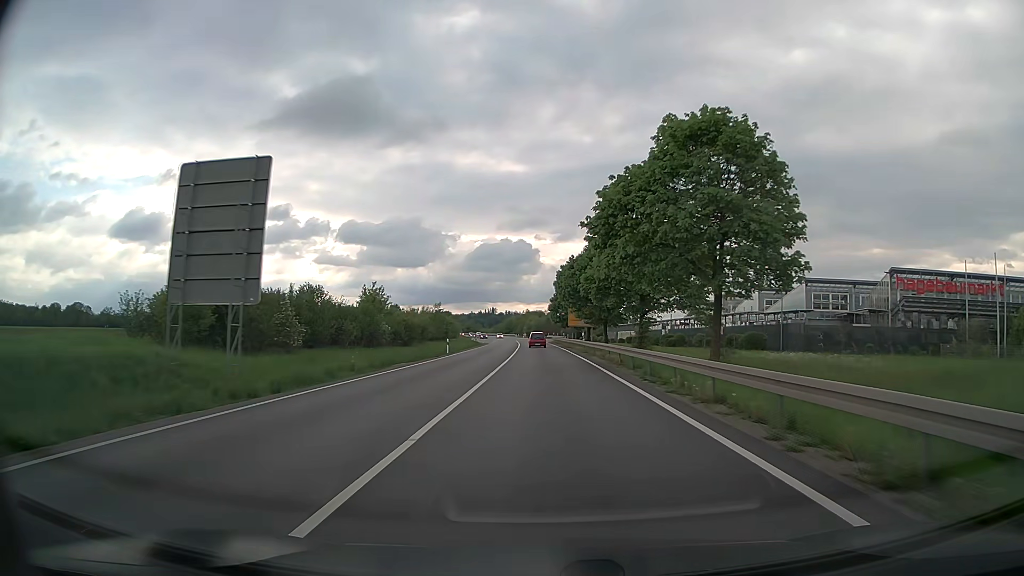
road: trunk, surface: asphalt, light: Day
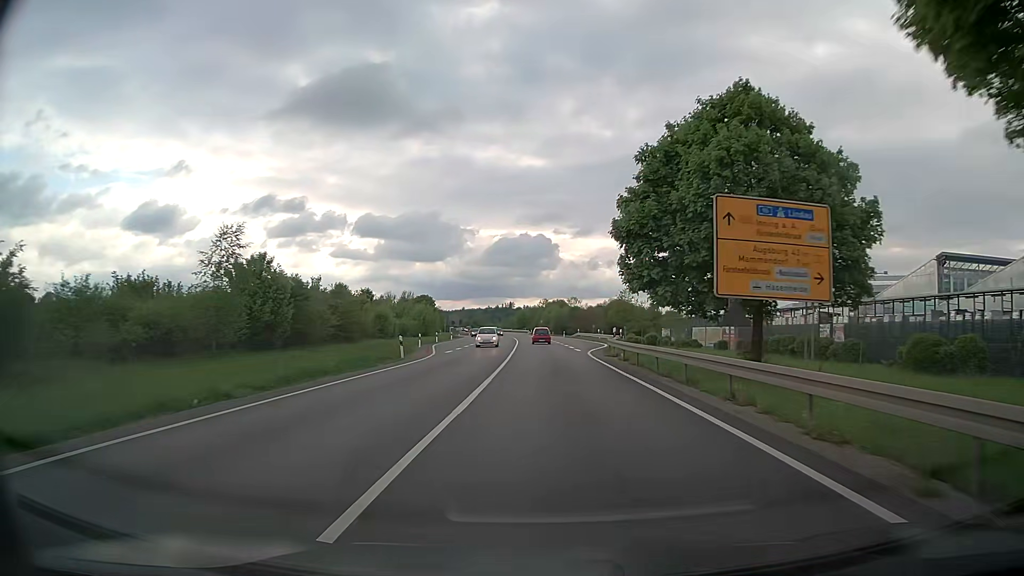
(-1.0, +64.4) m; -2°
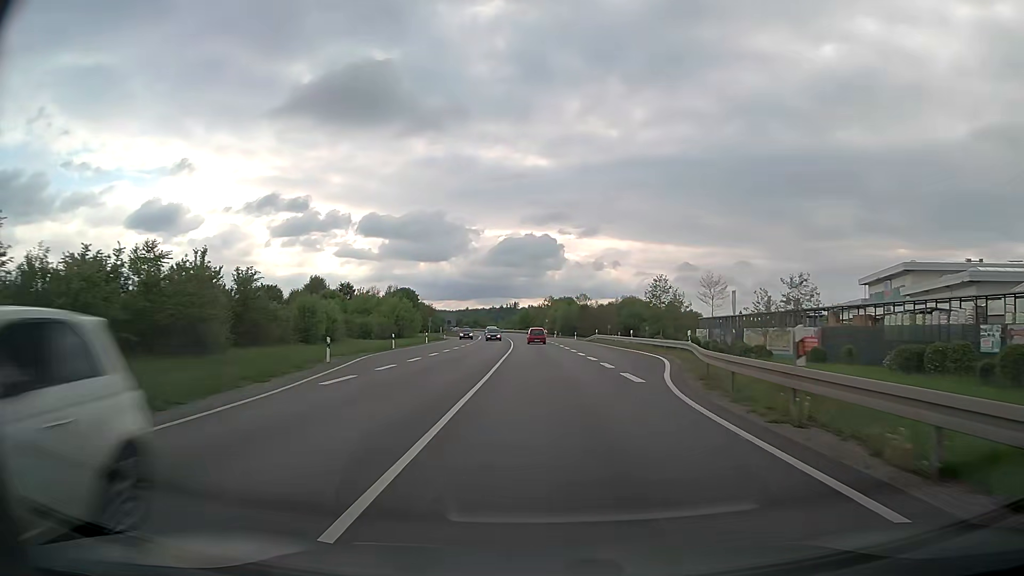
(-0.1, +23.2) m; -1°
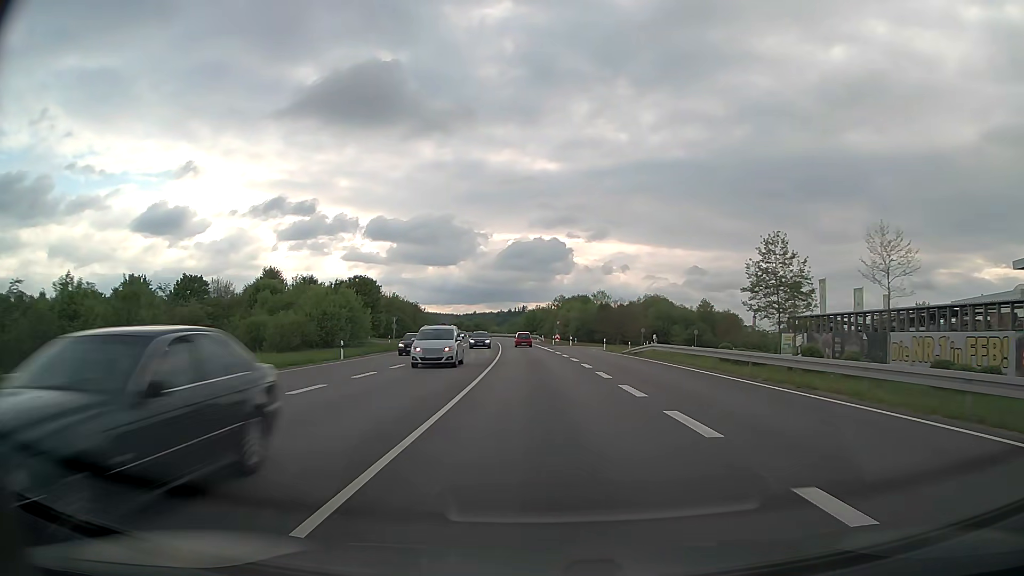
(0.0, +31.9) m; 0°
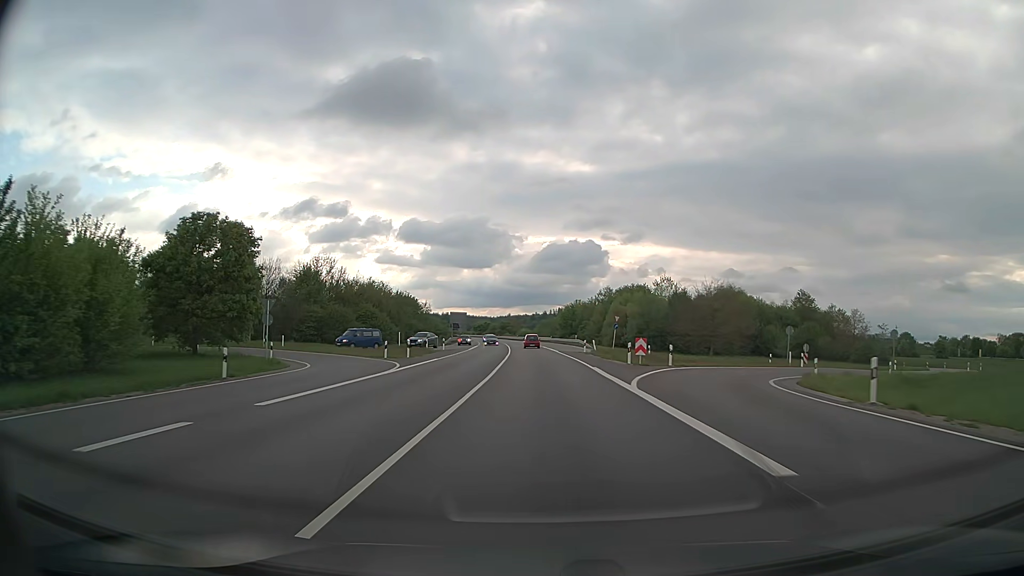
(-1.1, +44.5) m; -3°
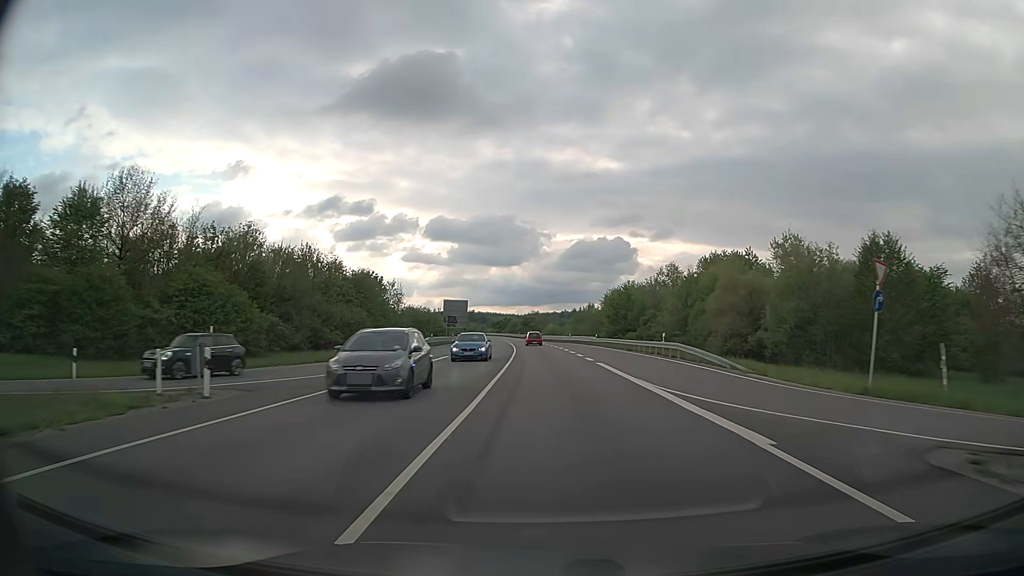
(-1.1, +48.6) m; -3°
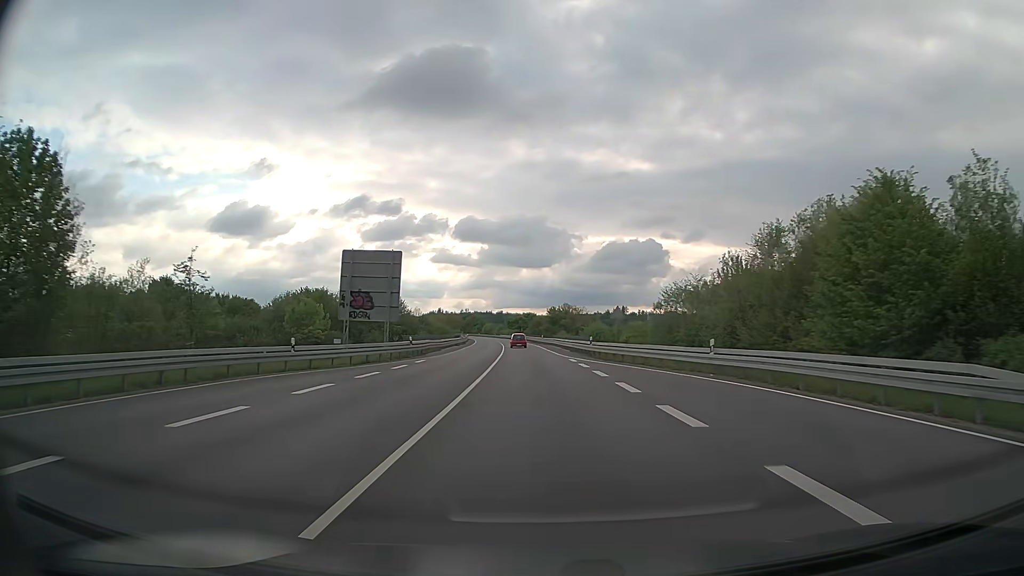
(-1.2, +65.1) m; -2°
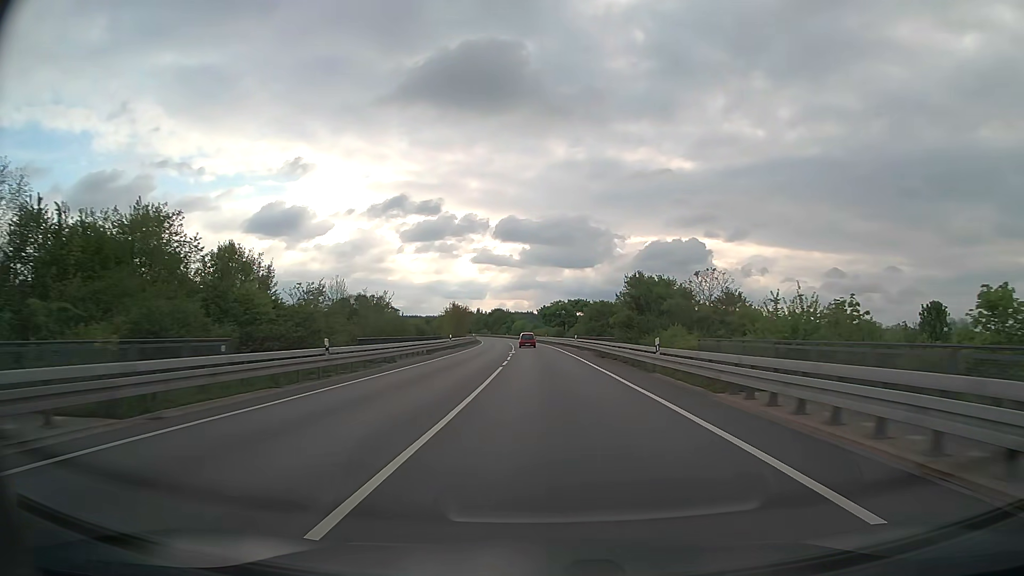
(-2.5, +68.2) m; -4°
(0, +10) (0, +20) (0, +30) (-1, +40) (-1, +50) (-1, +60) (-2, +70) (-2, +80) (-3, +90) (-4, +100) m
